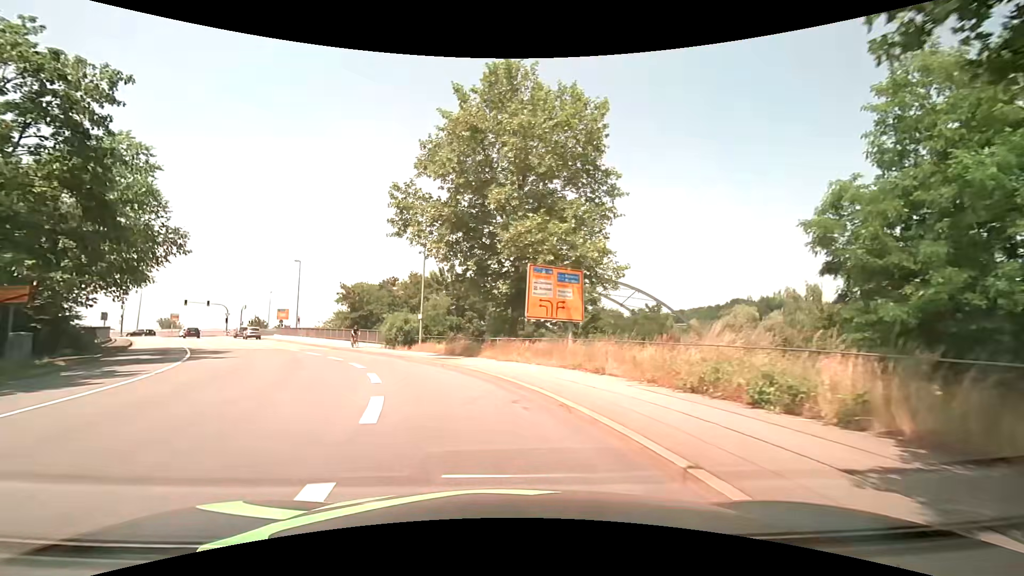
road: primary_link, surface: asphalt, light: Day
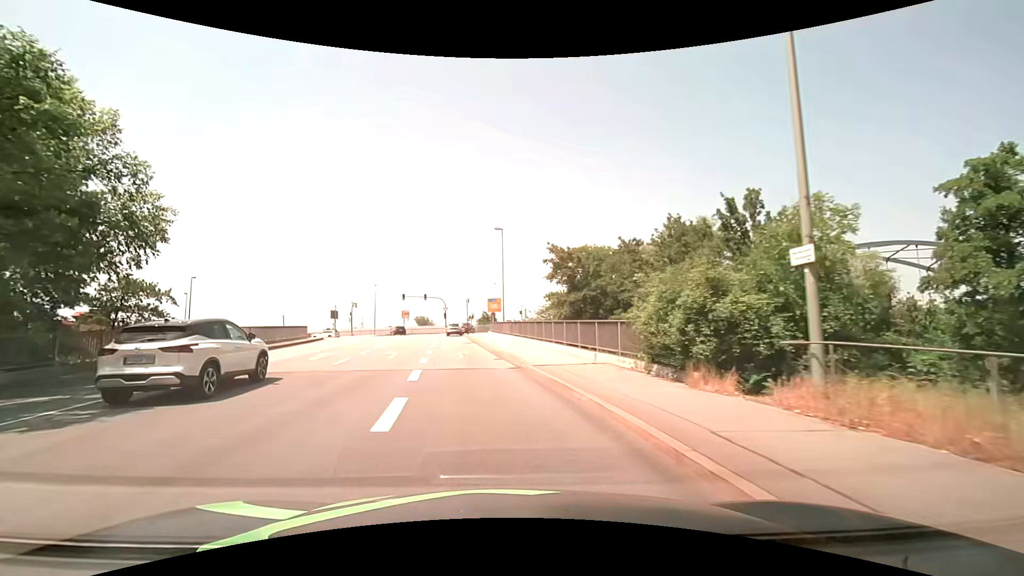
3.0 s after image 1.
(-5.7, +24.3) m; -28°
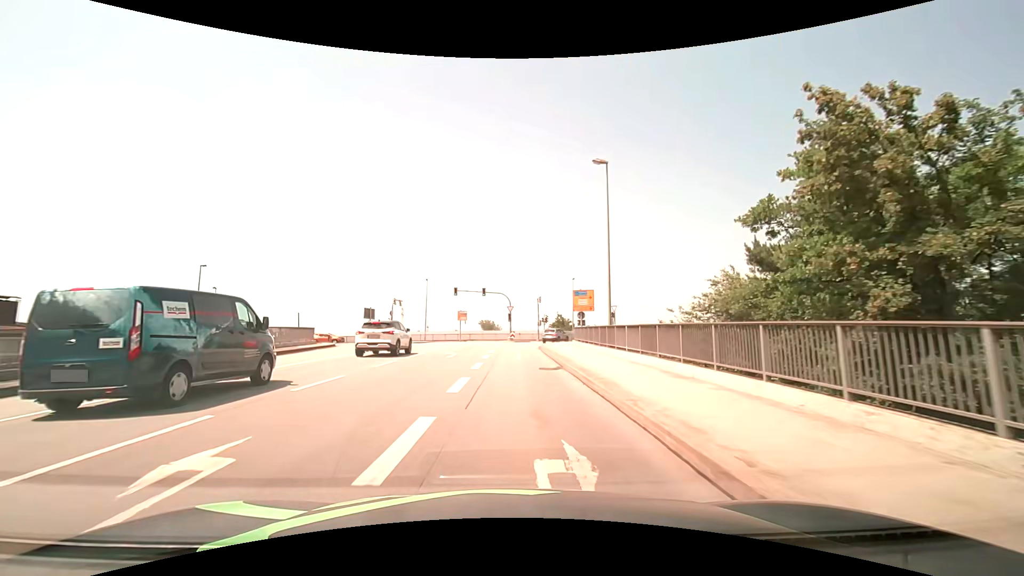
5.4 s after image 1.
(-1.5, +20.4) m; -7°
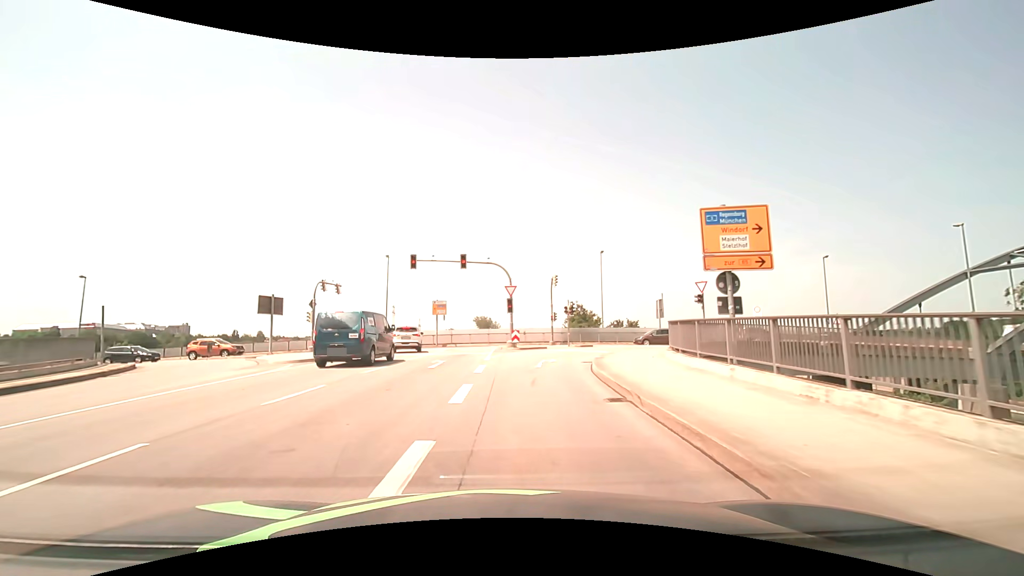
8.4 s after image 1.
(+0.2, +25.4) m; +1°
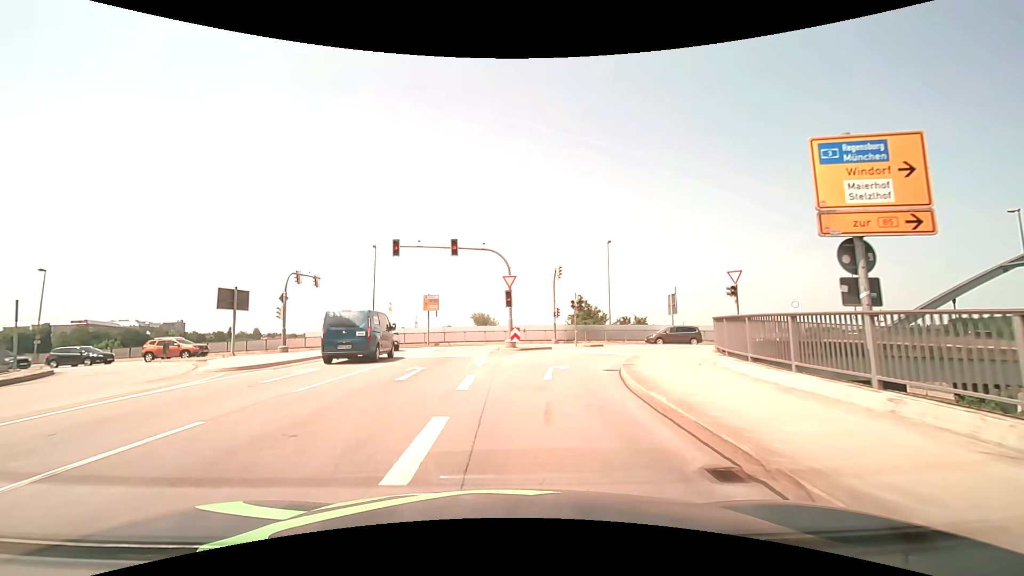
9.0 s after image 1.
(0.0, +4.6) m; 0°
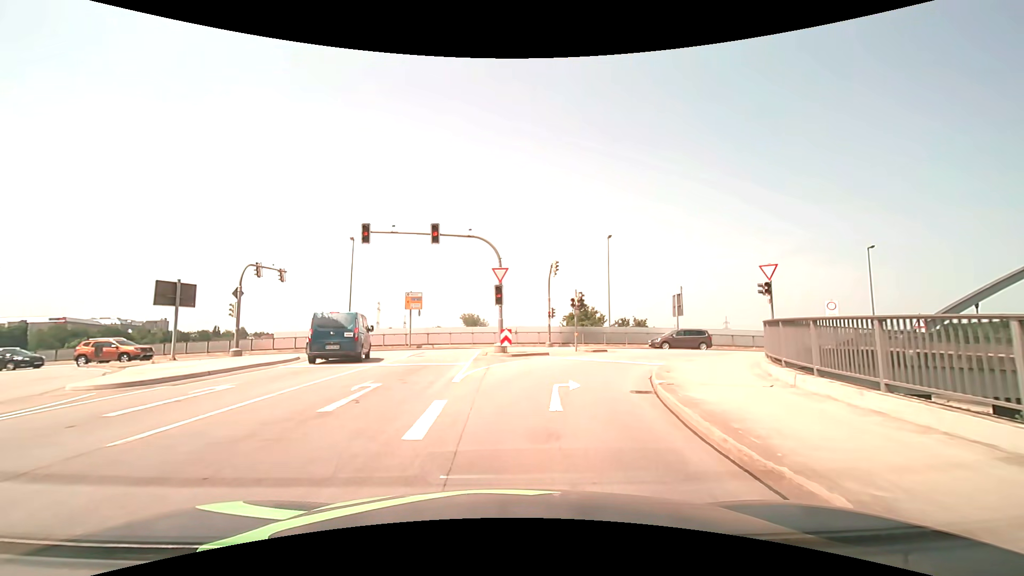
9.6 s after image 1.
(0.0, +4.3) m; +1°
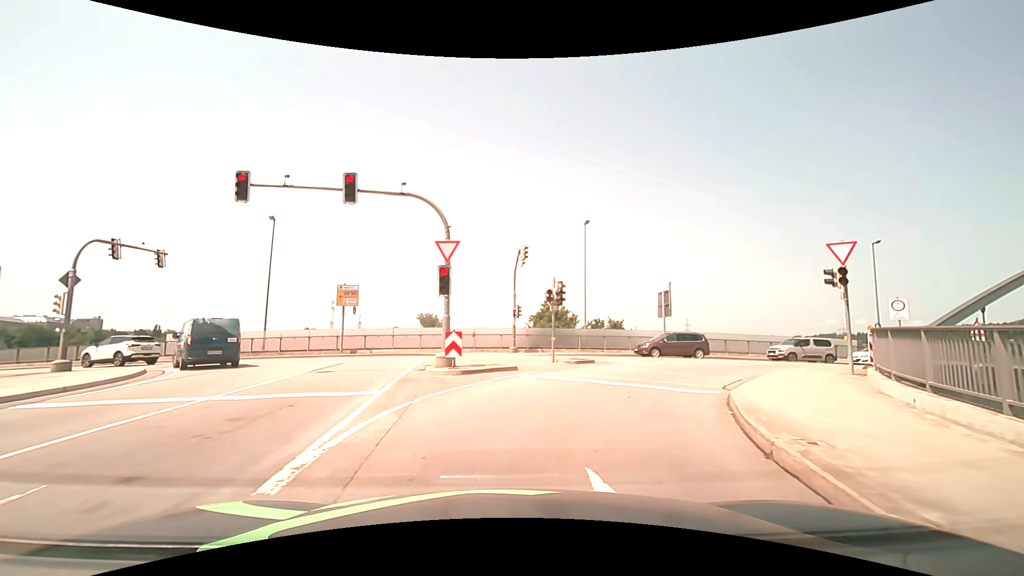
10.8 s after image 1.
(+0.3, +7.5) m; +5°
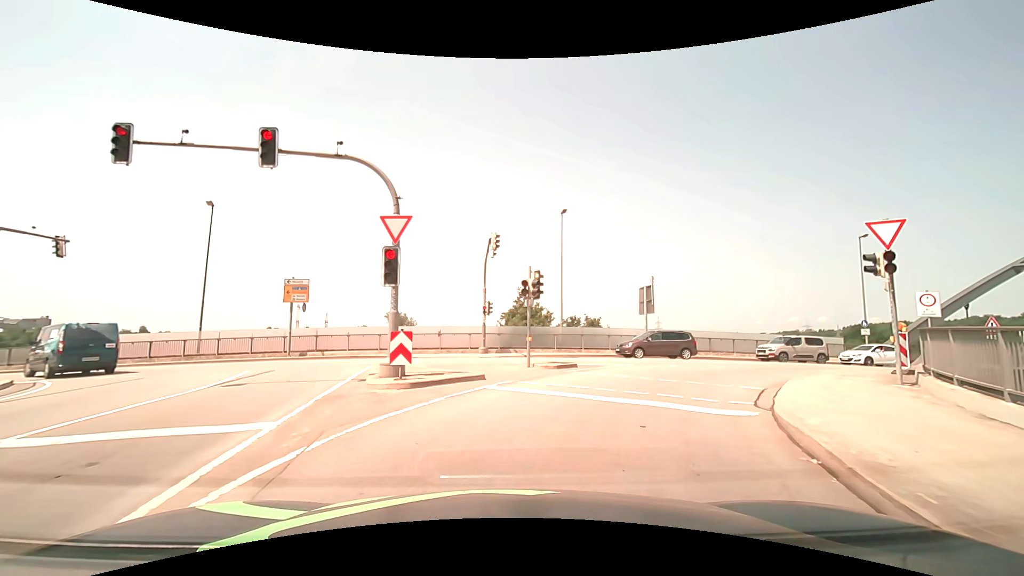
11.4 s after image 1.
(+0.1, +3.2) m; +3°
(+1, +10) (+6, +19) (+14, +25) (+24, +27) (+33, +29) (+43, +31) (+53, +33) (+63, +36) (+72, +38) (+82, +41) m
